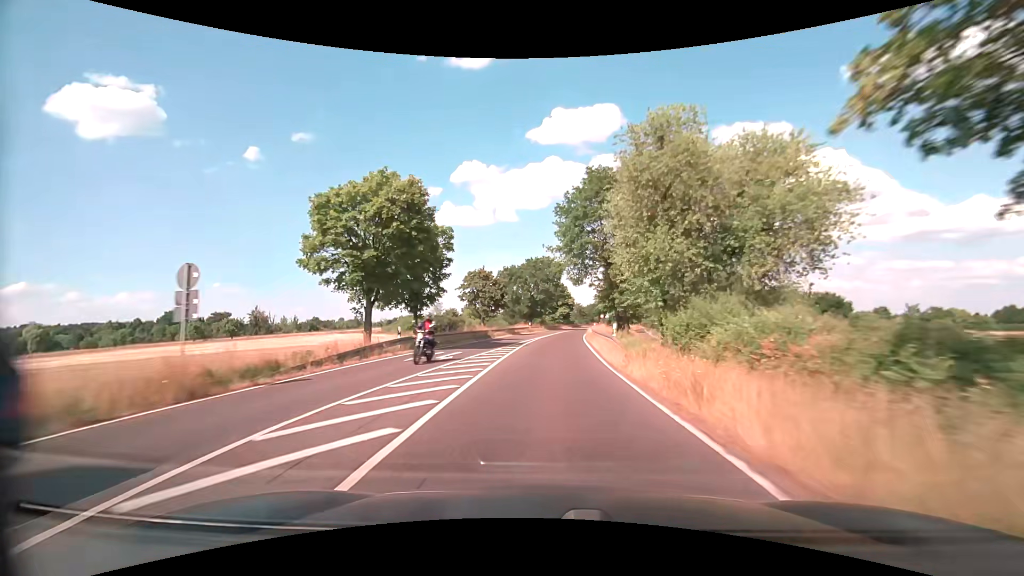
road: primary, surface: asphalt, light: Day
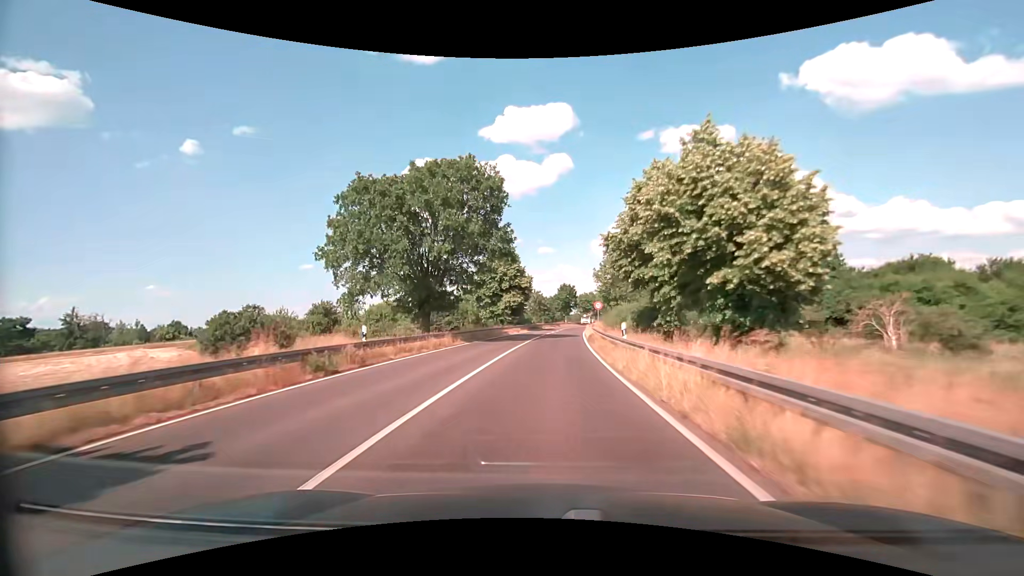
(+2.7, +53.6) m; +6°
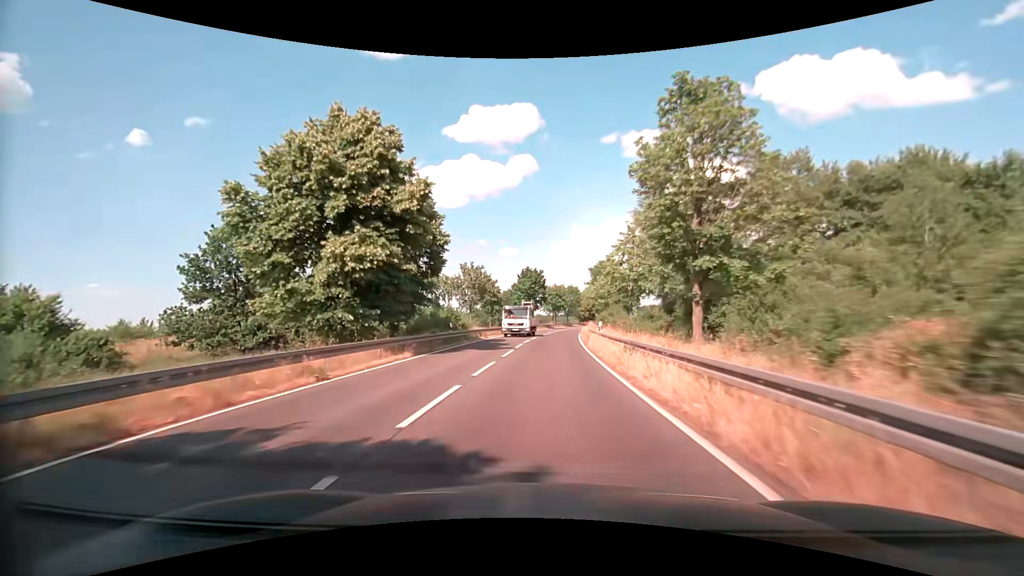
(+1.1, +43.0) m; +4°
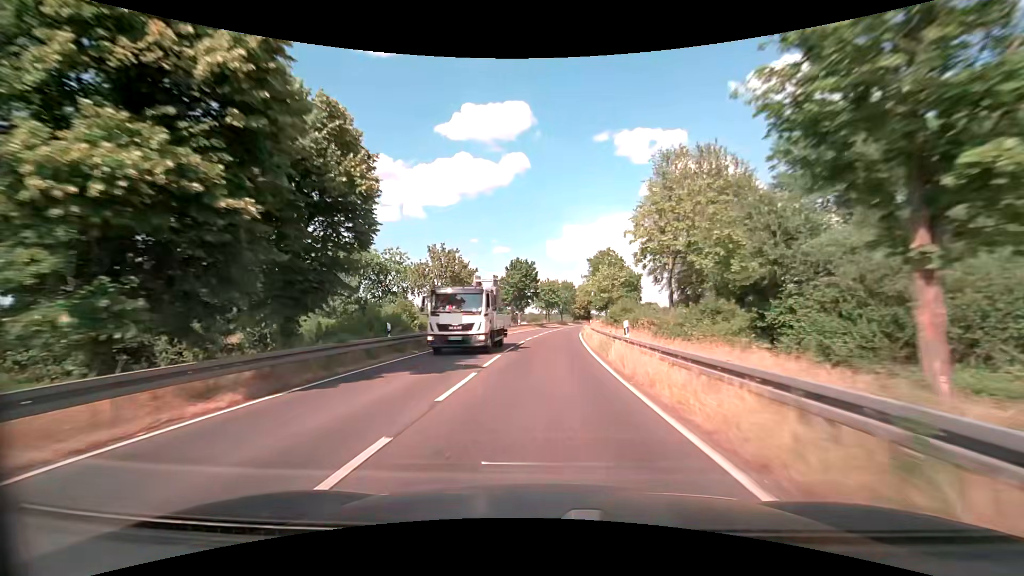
(+0.1, +10.7) m; +1°
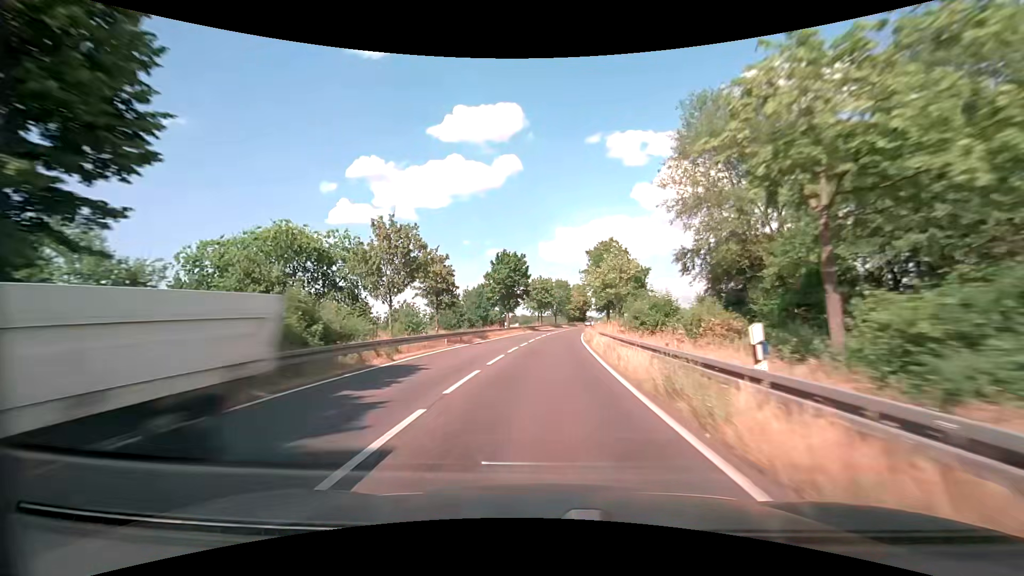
(+0.1, +10.8) m; +1°
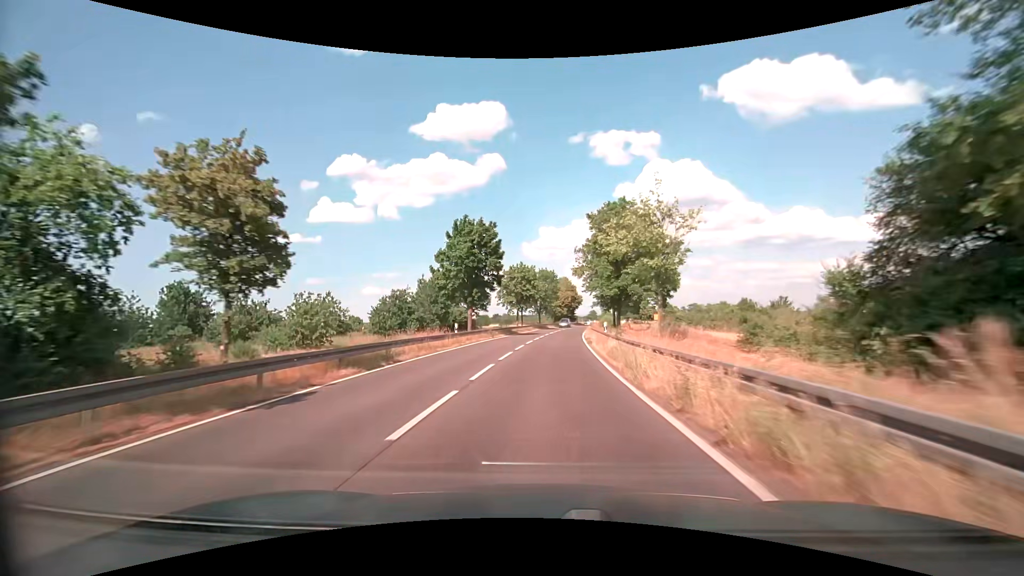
(+0.2, +21.5) m; +1°
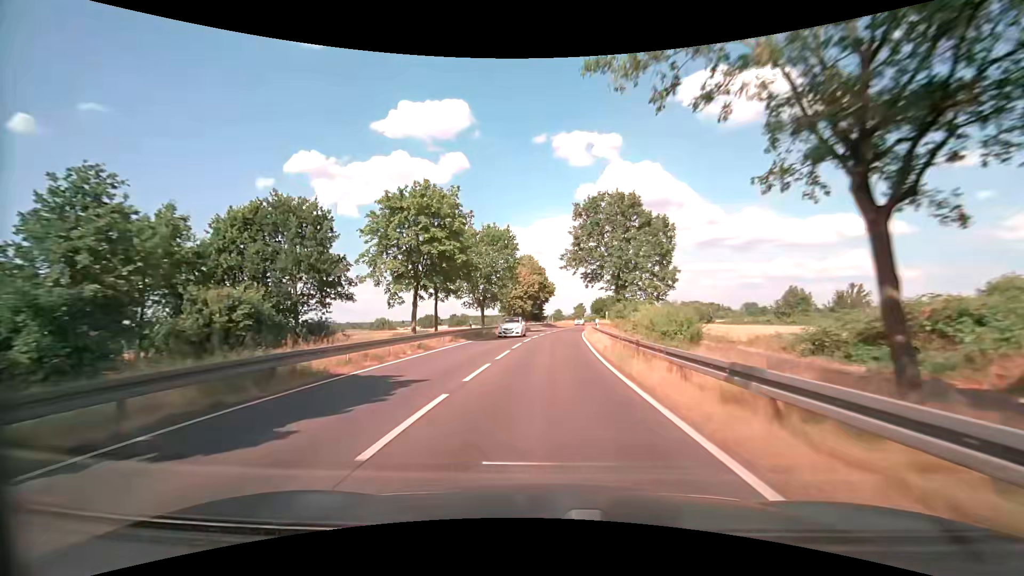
(+1.7, +43.0) m; +4°
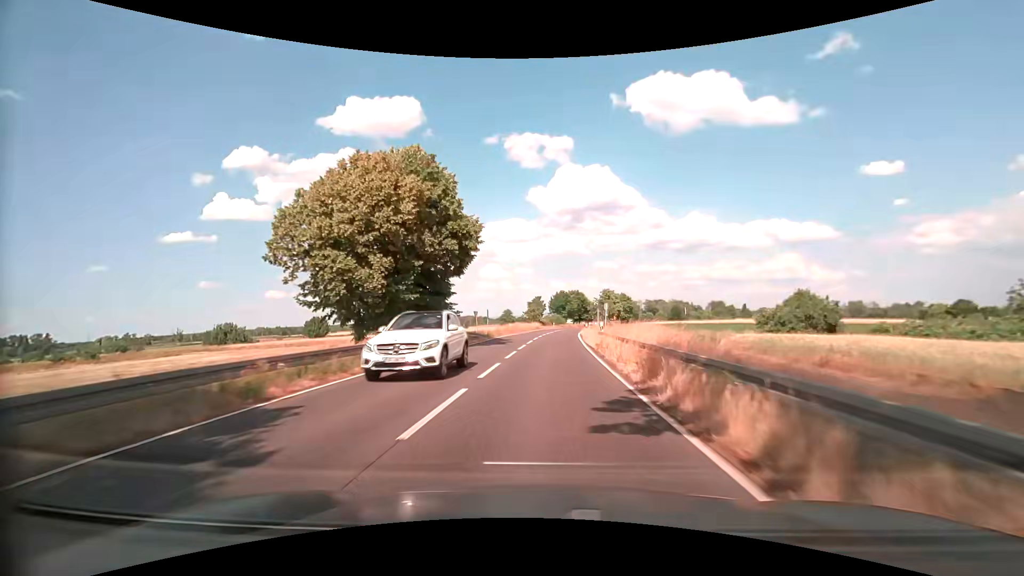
(+2.7, +53.8) m; +6°
(0, +10) (0, +20) (+1, +30) (+1, +40) (+2, +50) (+3, +60) (+4, +70) (+5, +80) (+6, +90) (+7, +100) m
